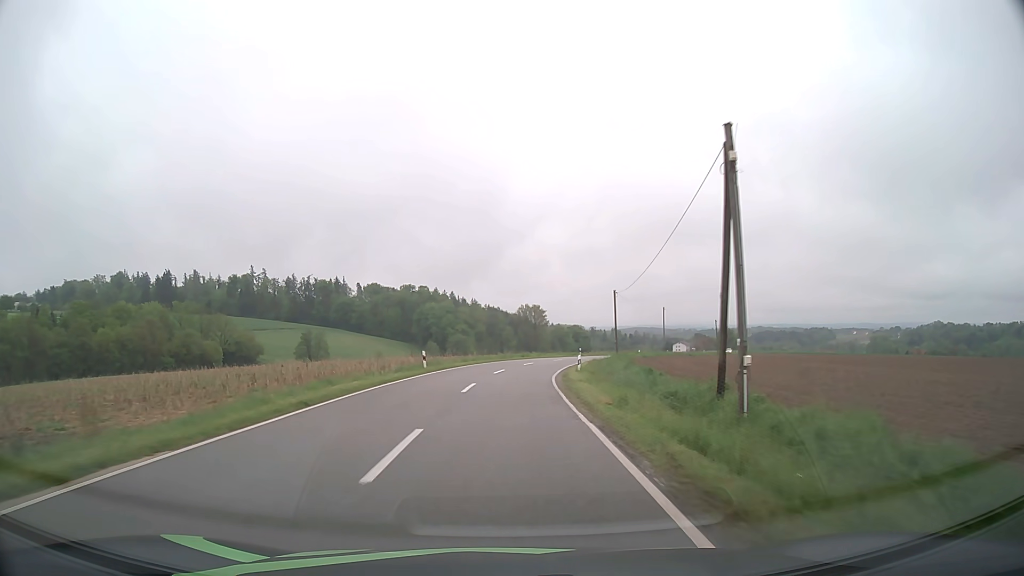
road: tertiary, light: Day
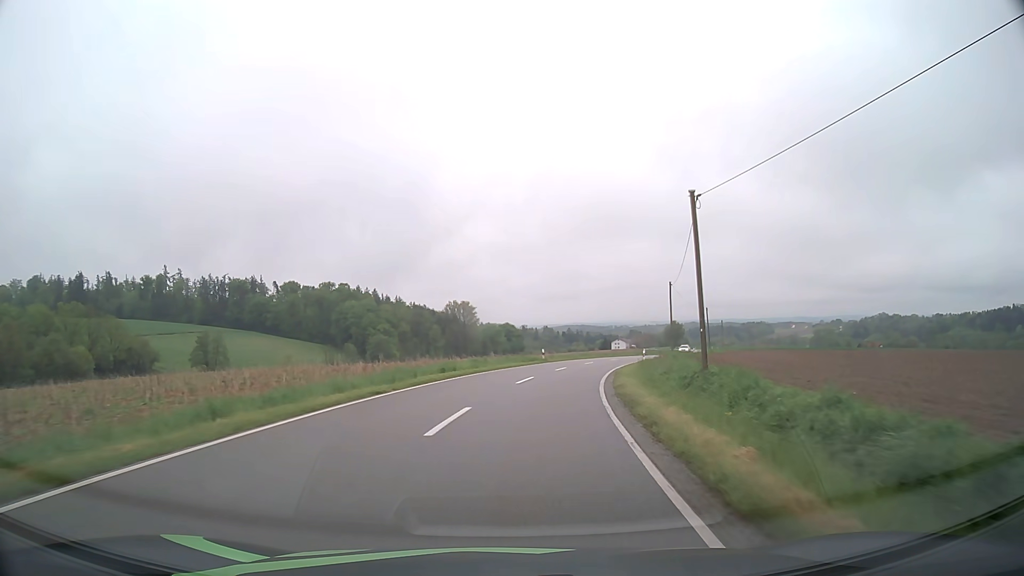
(+0.9, +33.4) m; +5°
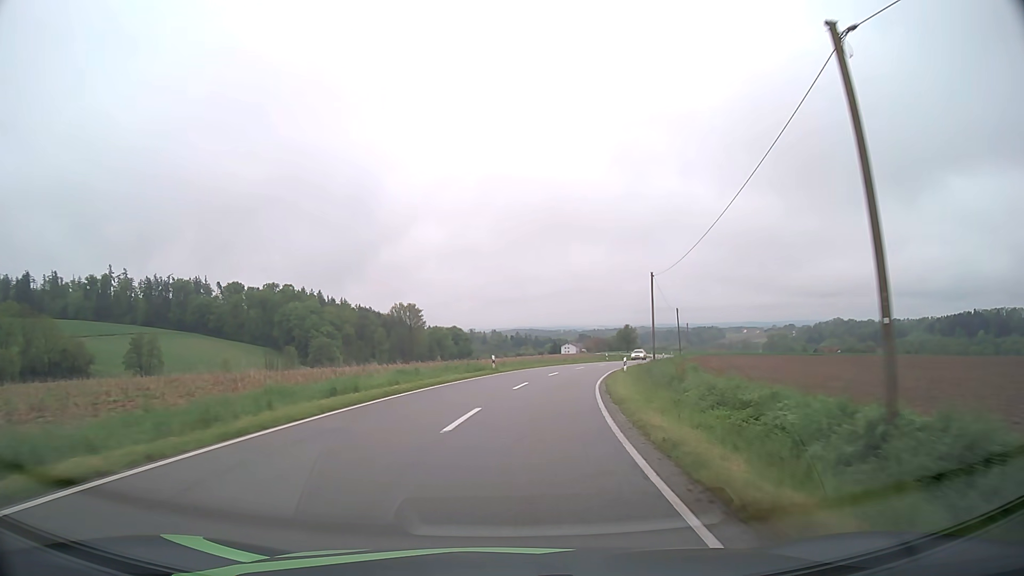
(+0.4, +11.2) m; +4°
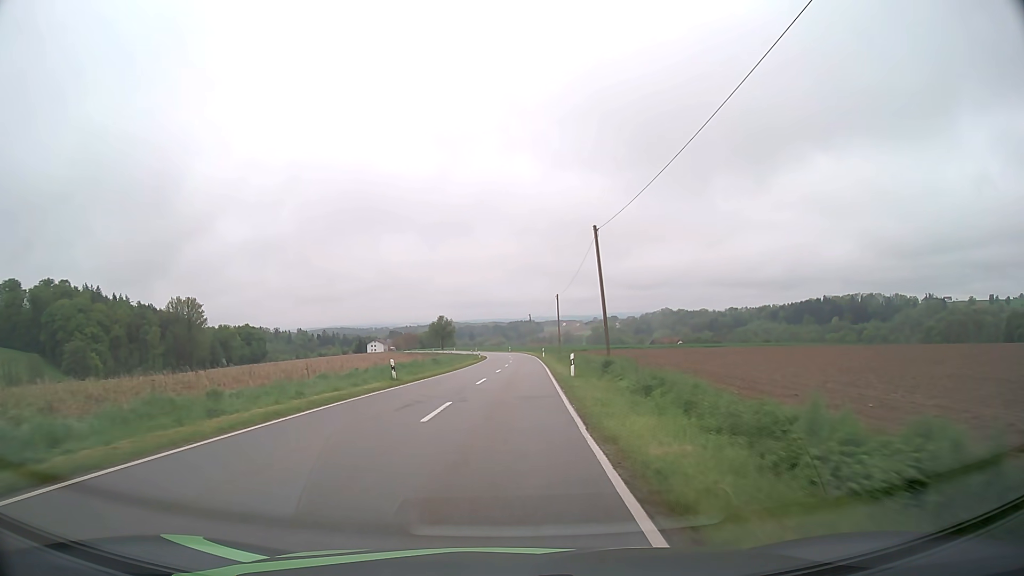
(+9.8, +57.2) m; +16°
